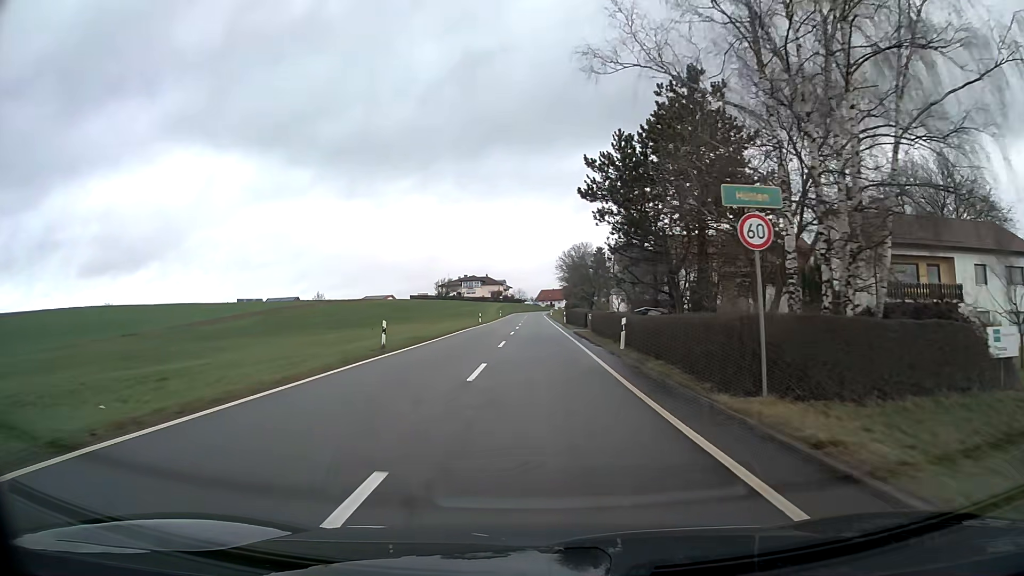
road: tertiary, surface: asphalt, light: Day
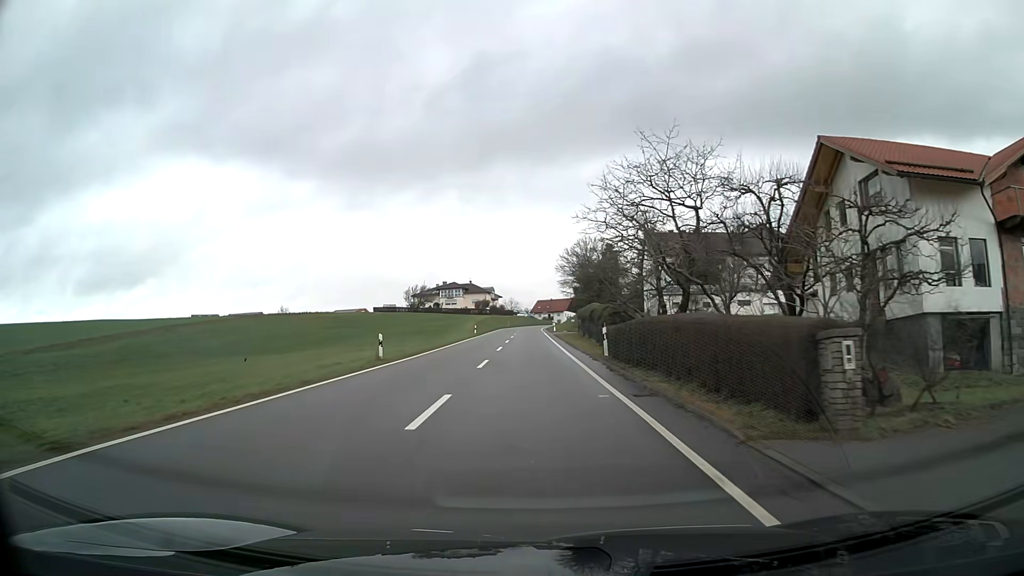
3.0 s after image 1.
(0.0, +41.0) m; 0°
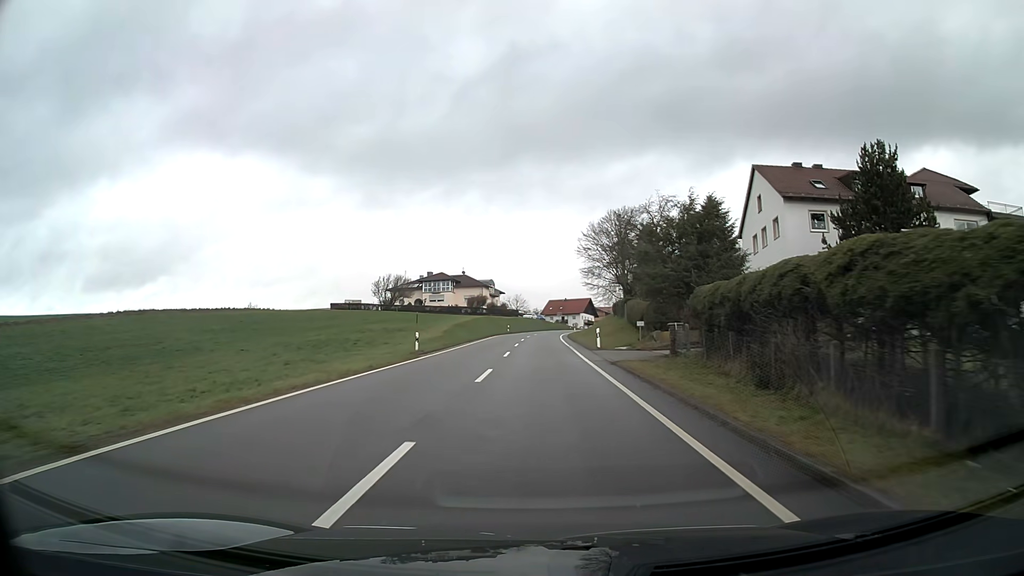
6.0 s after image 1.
(-0.2, +41.0) m; -1°
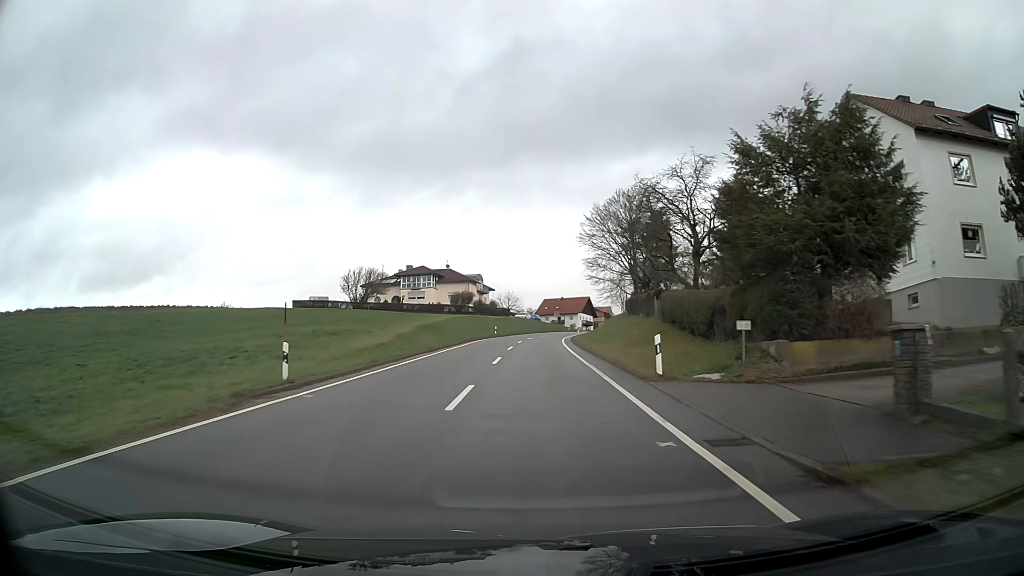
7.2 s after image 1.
(+0.1, +16.7) m; 0°
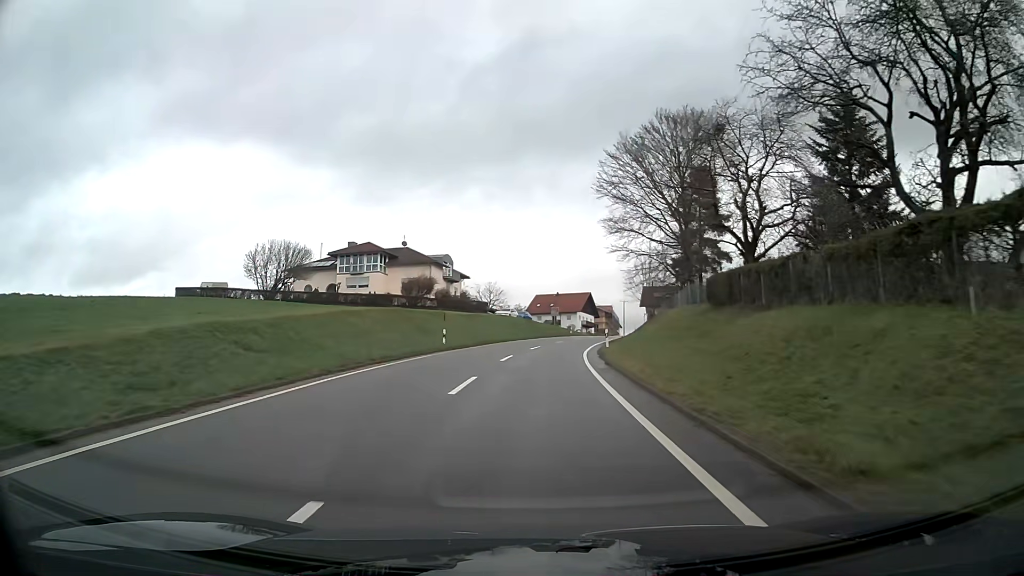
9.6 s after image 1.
(+0.3, +33.9) m; +1°
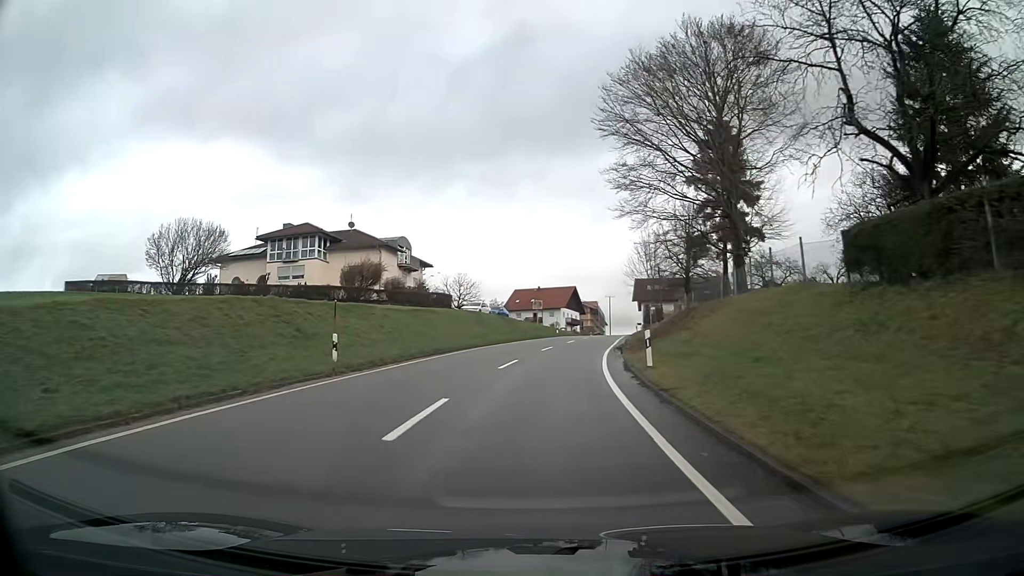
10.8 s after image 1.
(+0.3, +16.8) m; +2°
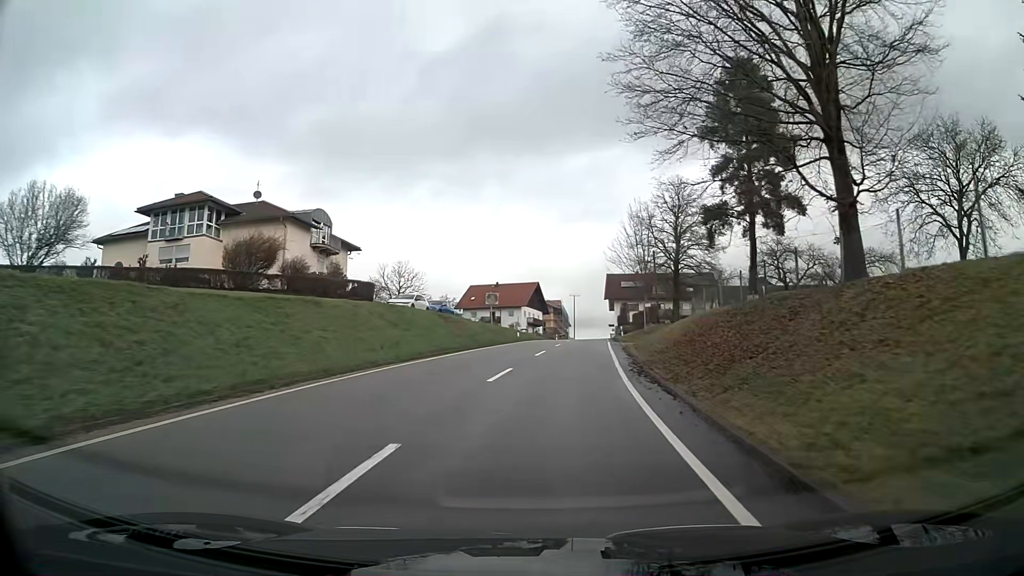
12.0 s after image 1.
(+0.5, +16.5) m; +4°
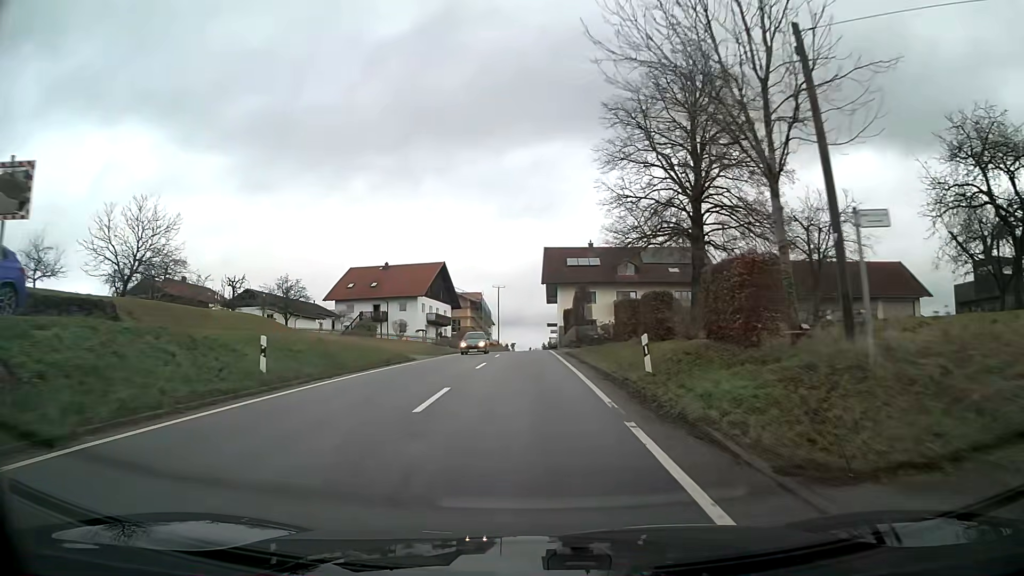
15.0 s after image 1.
(+2.7, +40.3) m; +5°
(0, +10) (0, +20) (0, +30) (0, +40) (-1, +50) (-1, +60) (-1, +70) (-1, +80) (0, +90) (0, +100) m
